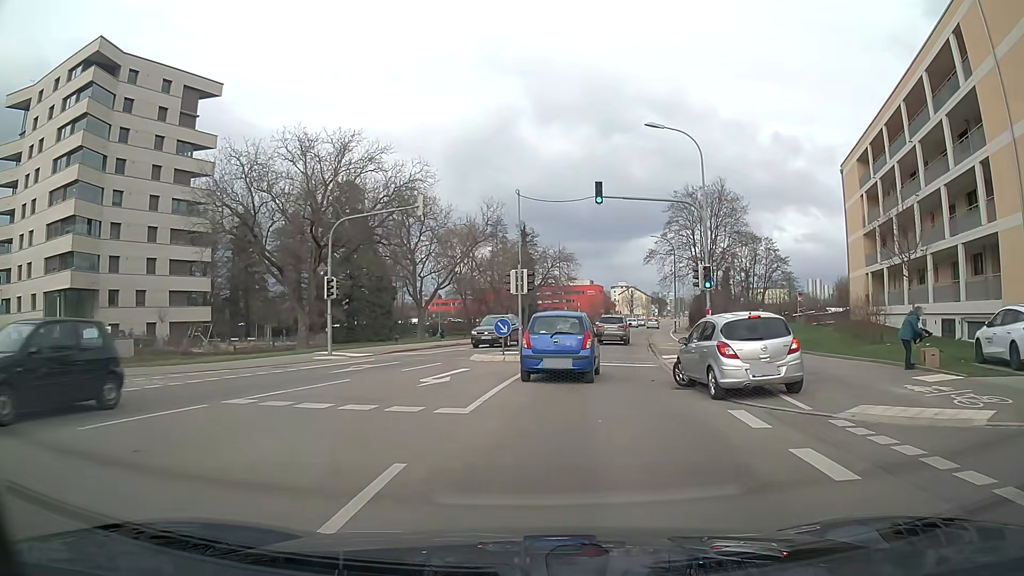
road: secondary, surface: asphalt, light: Day
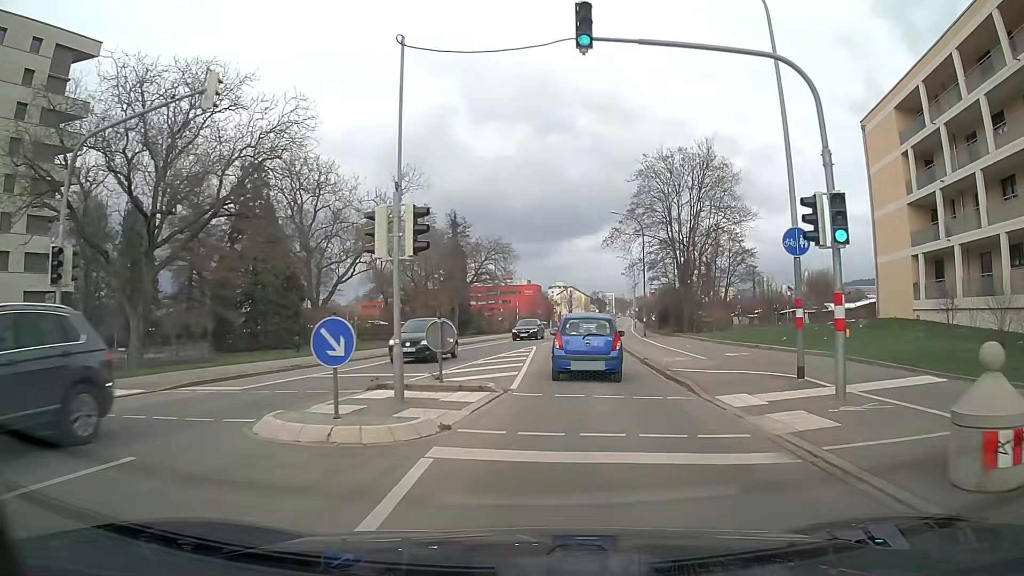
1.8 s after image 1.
(+0.7, +14.6) m; +6°
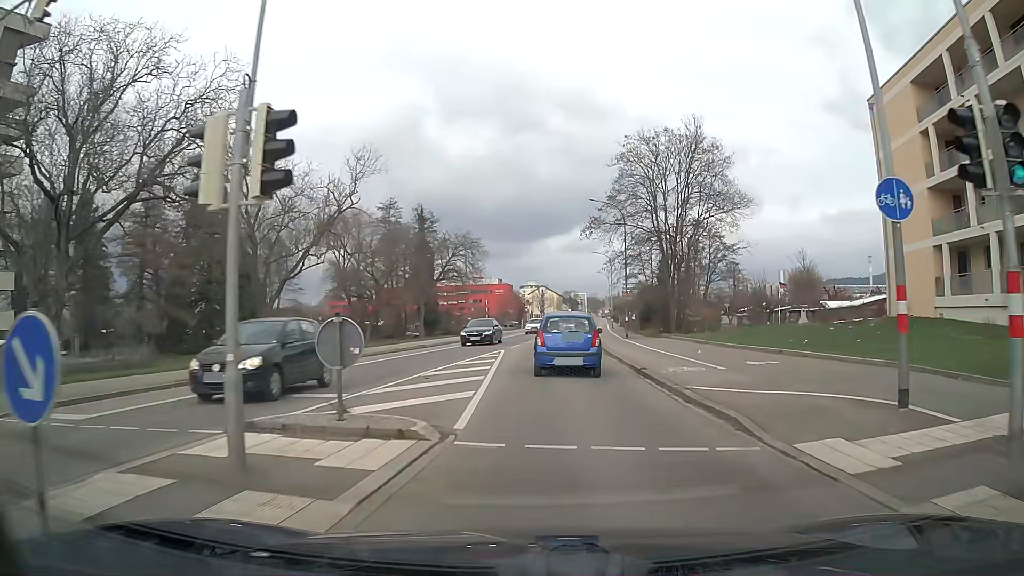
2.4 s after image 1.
(+0.1, +5.1) m; +2°
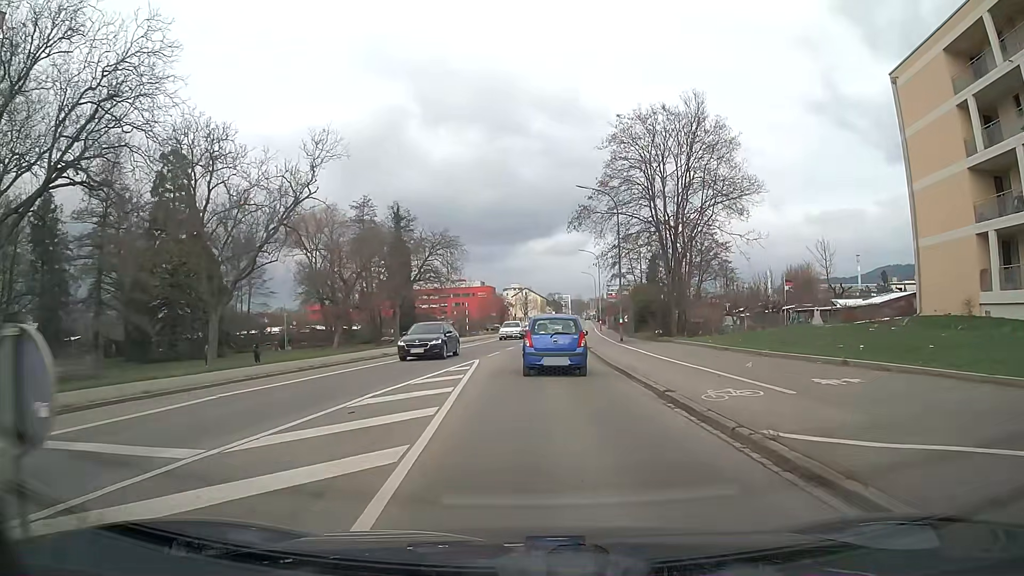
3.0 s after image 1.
(0.0, +5.3) m; +1°
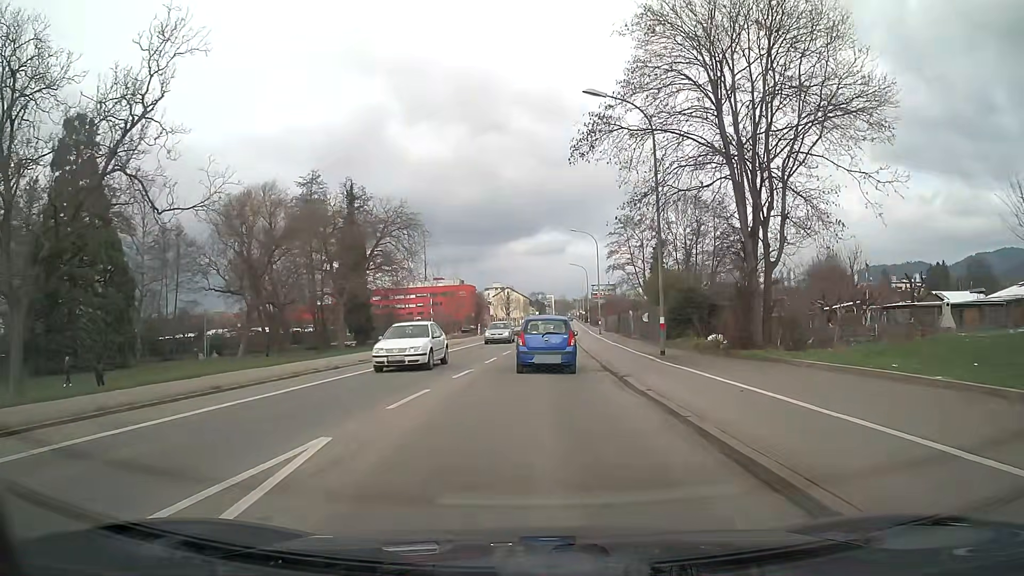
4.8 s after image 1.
(+0.2, +16.8) m; +1°
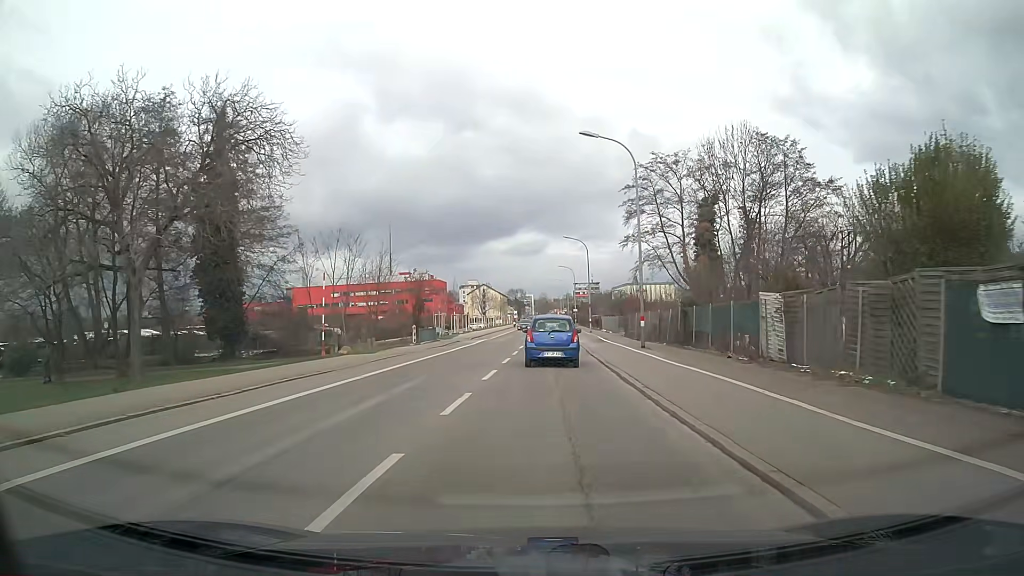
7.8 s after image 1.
(+0.5, +31.2) m; +2°
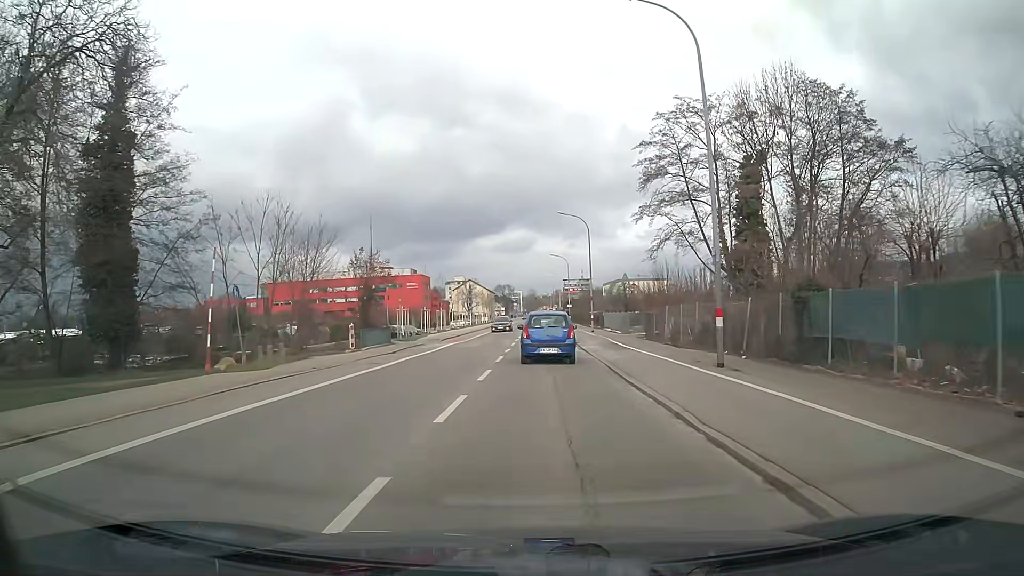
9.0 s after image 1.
(+0.1, +13.1) m; +1°
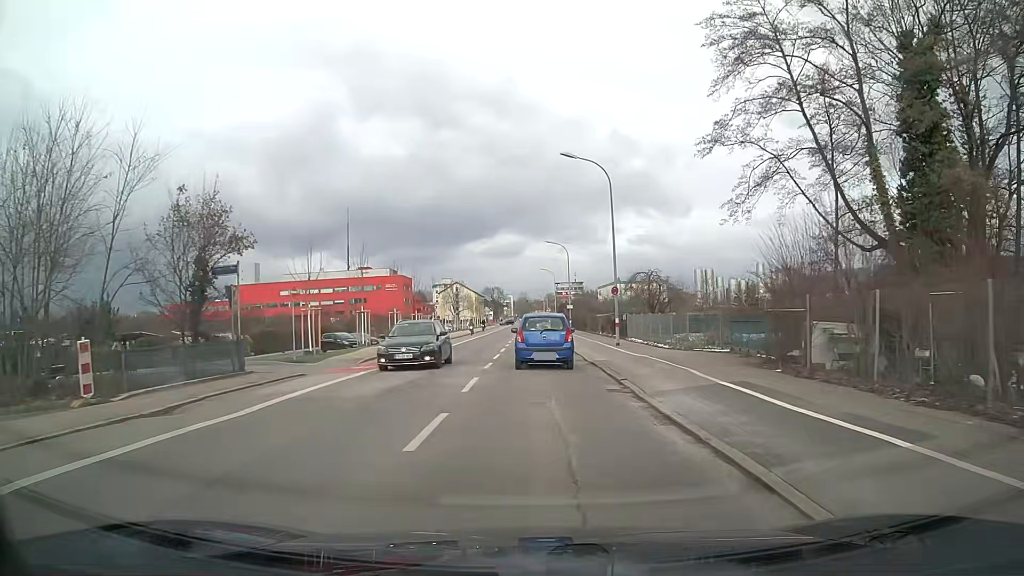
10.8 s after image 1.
(+0.1, +19.7) m; 0°
(0, +10) (0, +20) (0, +30) (0, +40) (0, +50) (0, +60) (0, +70) (0, +80) (0, +90) (0, +100) m
